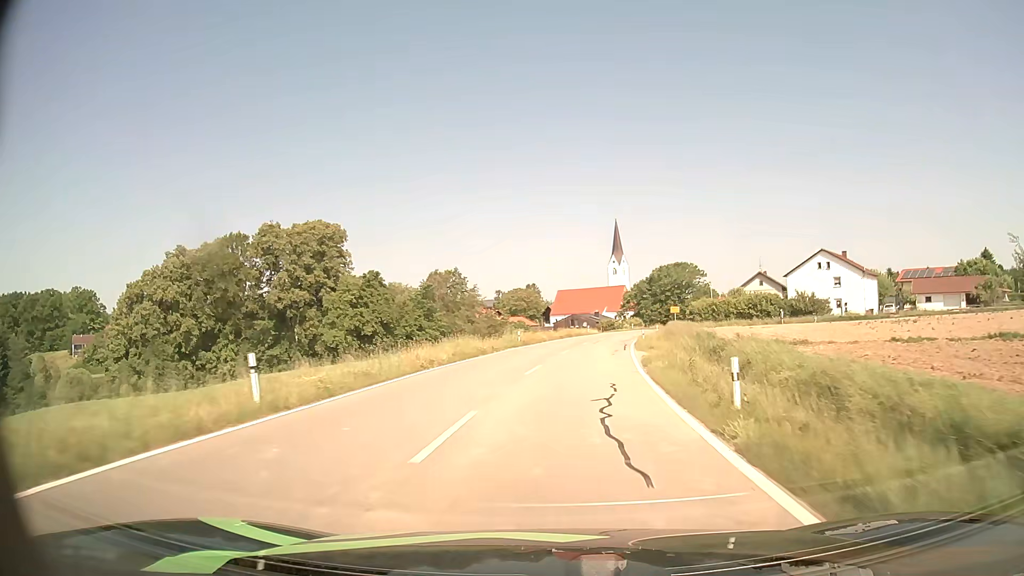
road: tertiary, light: Day
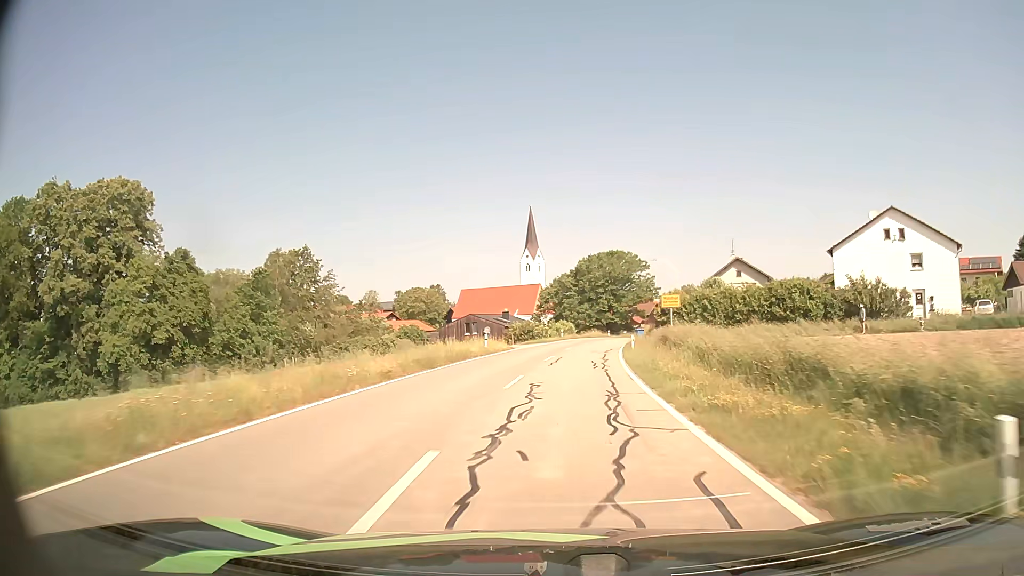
(+2.7, +36.8) m; +8°
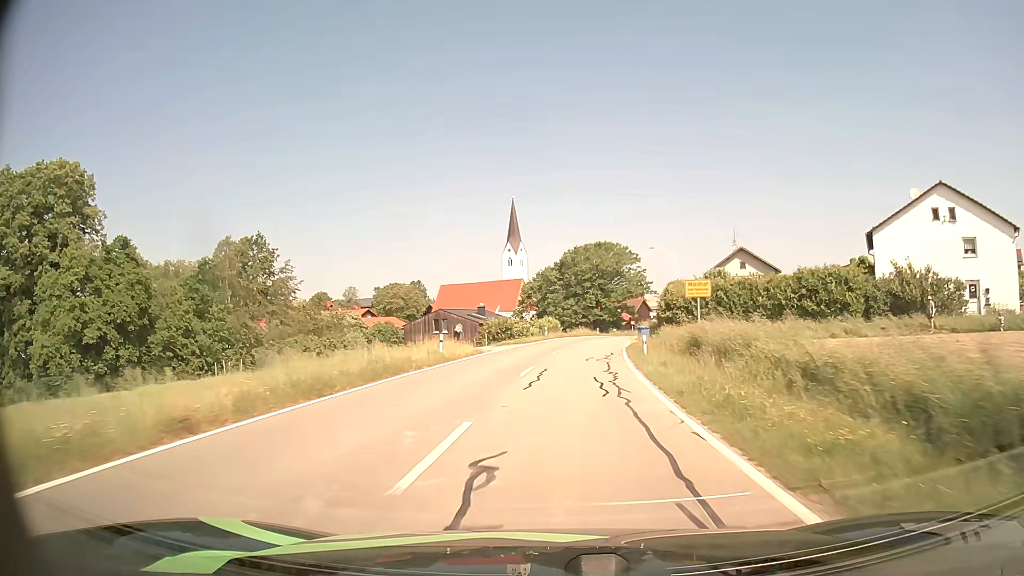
(+0.1, +9.3) m; +1°
(0, +10) (+1, +20) (+1, +30) (+2, +40) (+4, +50) (+6, +60) (+8, +69) (+10, +79) (+13, +89) (+16, +98) m
